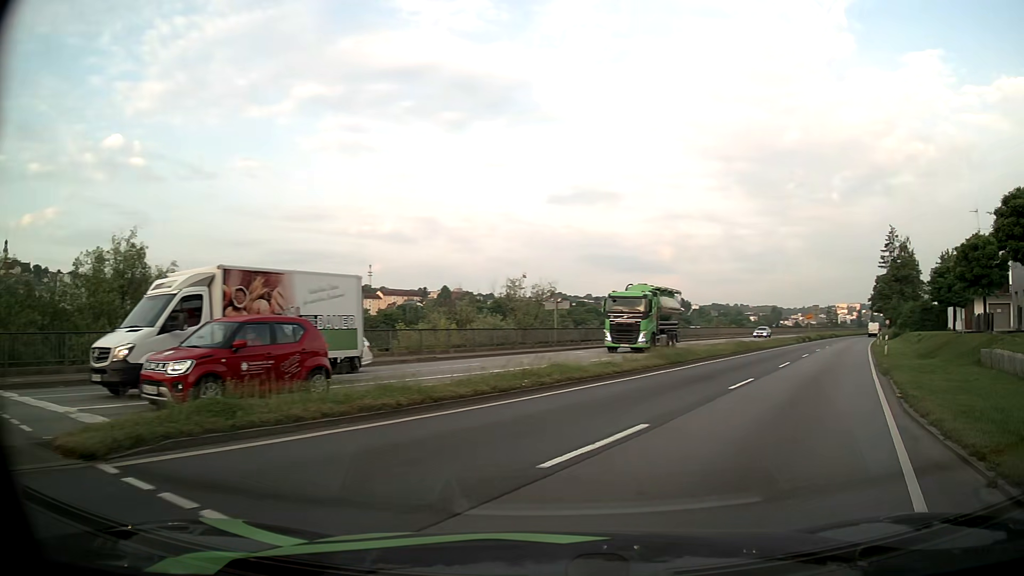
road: primary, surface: asphalt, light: Day
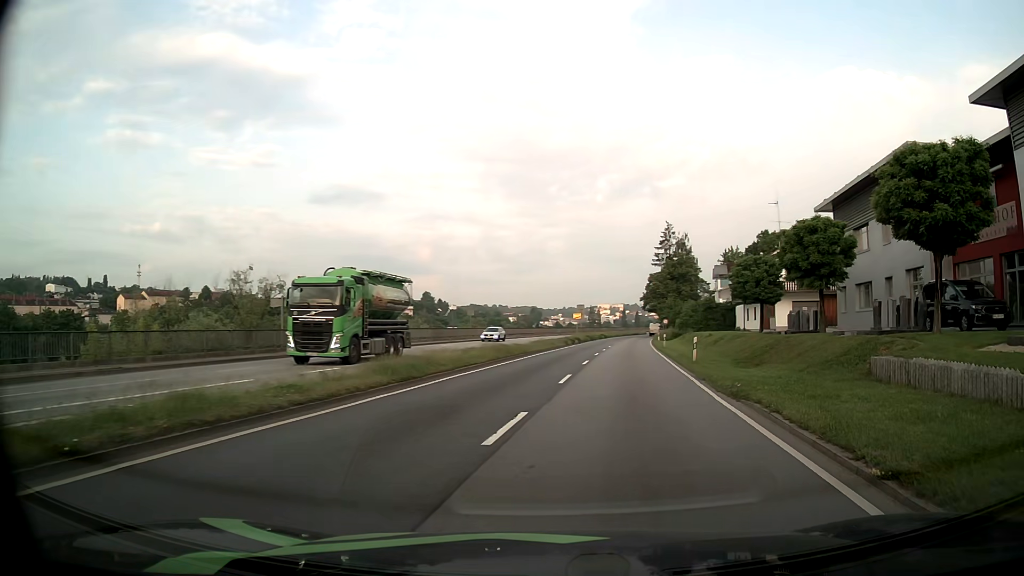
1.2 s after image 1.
(+1.2, +7.3) m; +19°
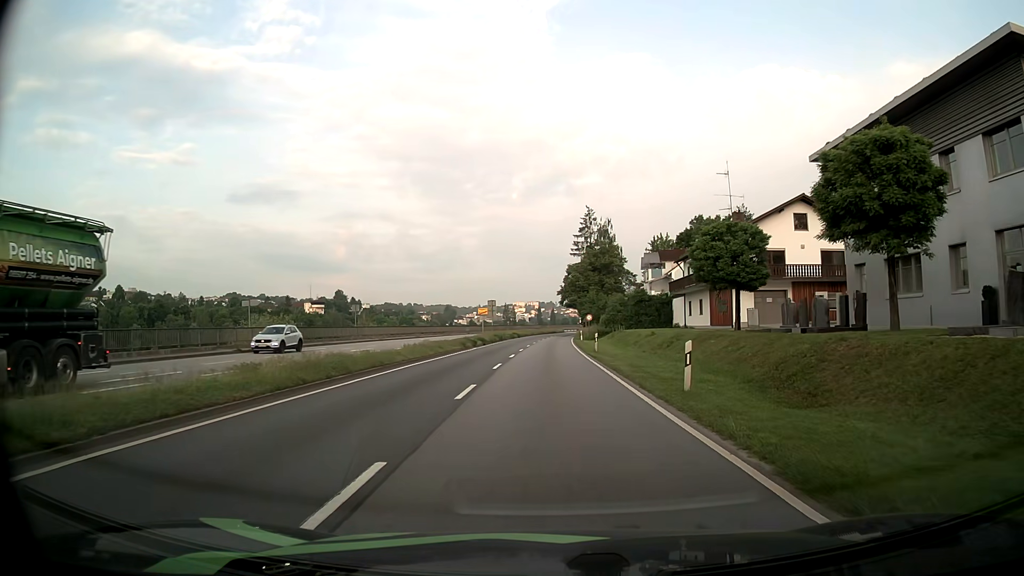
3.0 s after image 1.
(+1.5, +13.5) m; +8°
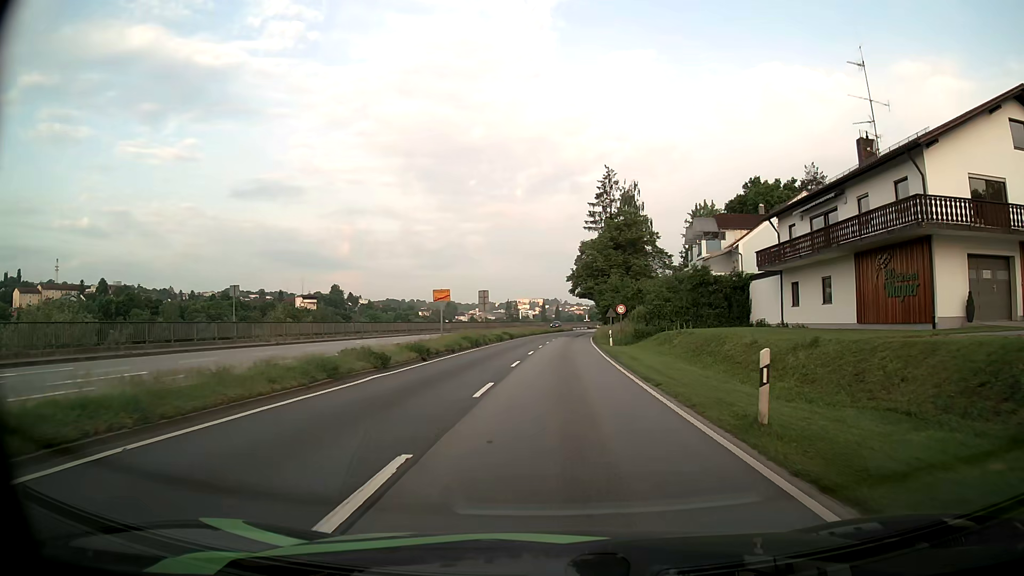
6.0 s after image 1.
(-0.1, +27.2) m; -1°
(0, +10) (0, +20) (+1, +30) (+1, +40) (+2, +50) (+2, +60) (+3, +70) (+4, +80) (+5, +90) (+6, +100) m
